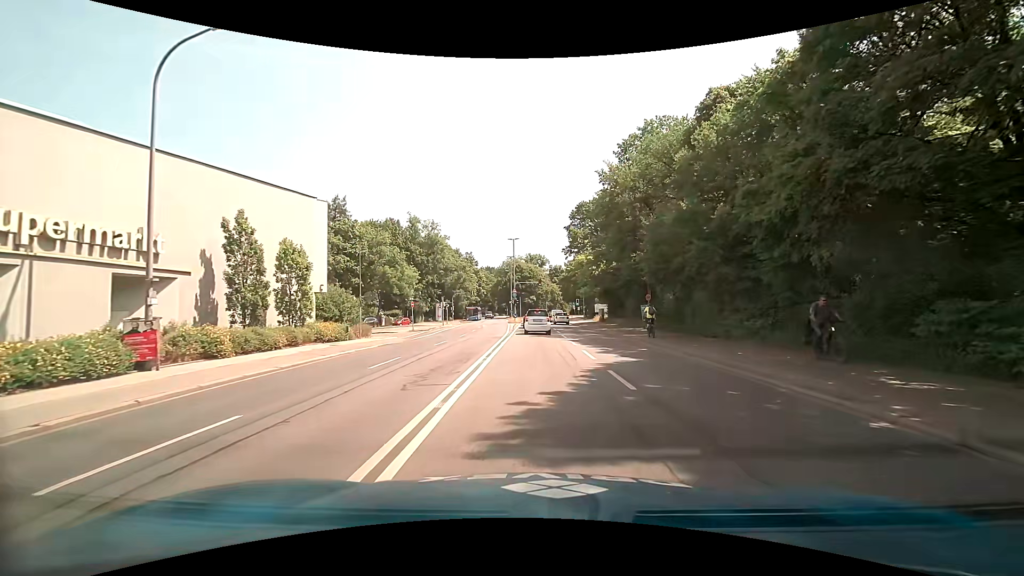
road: primary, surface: asphalt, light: Day
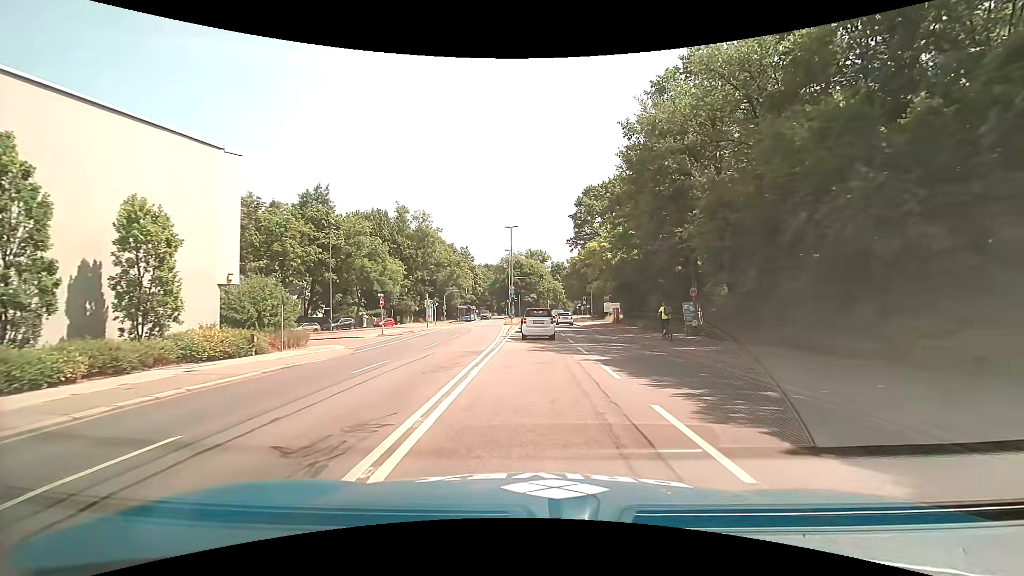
(+0.1, +10.2) m; 0°
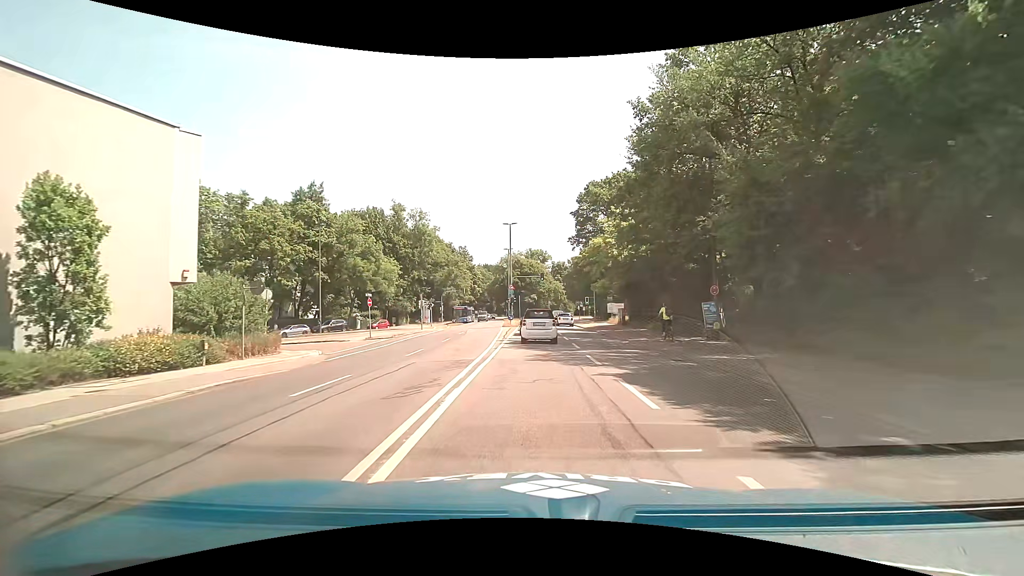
(0.0, +3.0) m; -1°
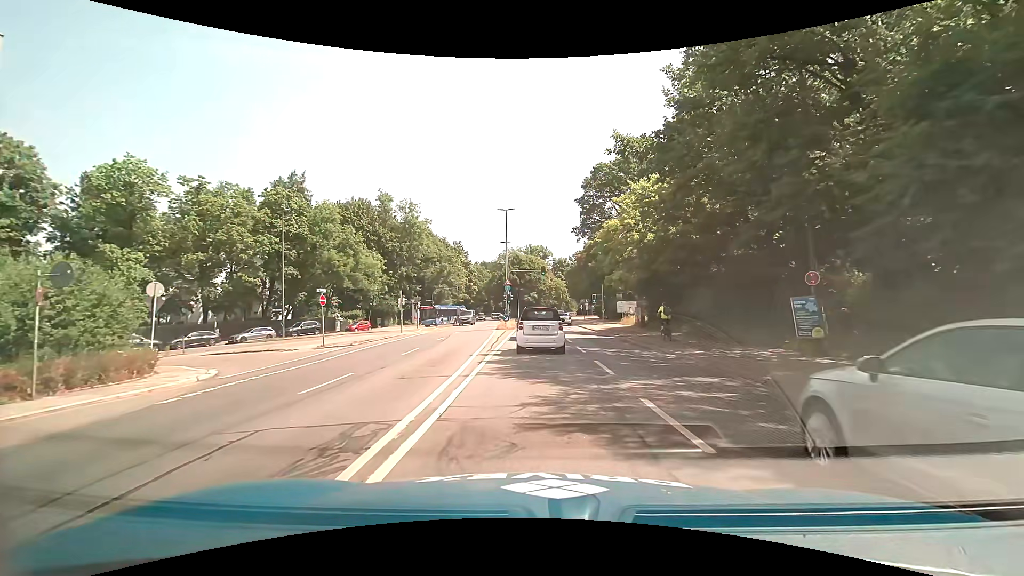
(+0.1, +8.1) m; 0°
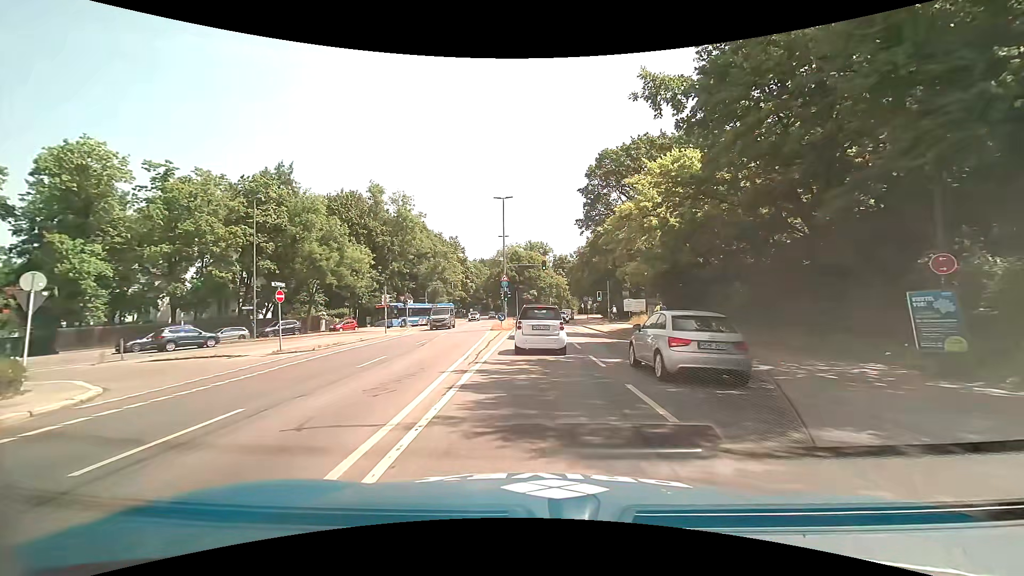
(0.0, +4.8) m; +1°
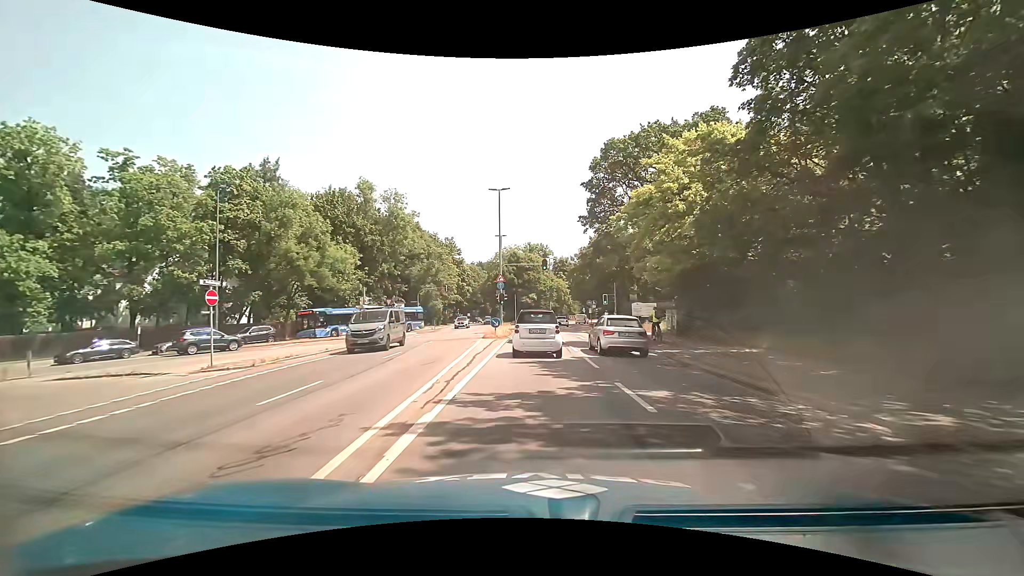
(-0.1, +5.1) m; -1°
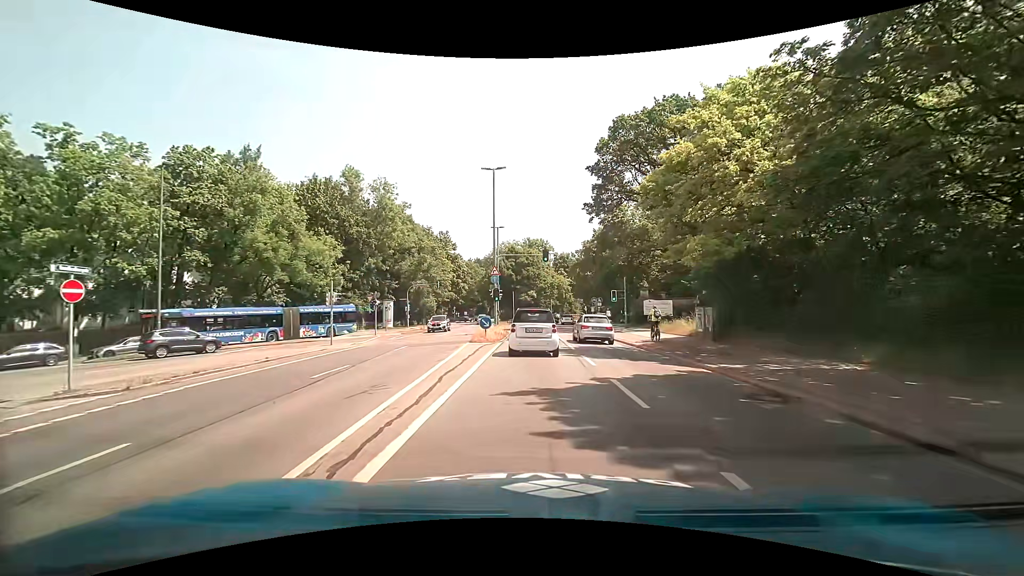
(0.0, +5.9) m; 0°
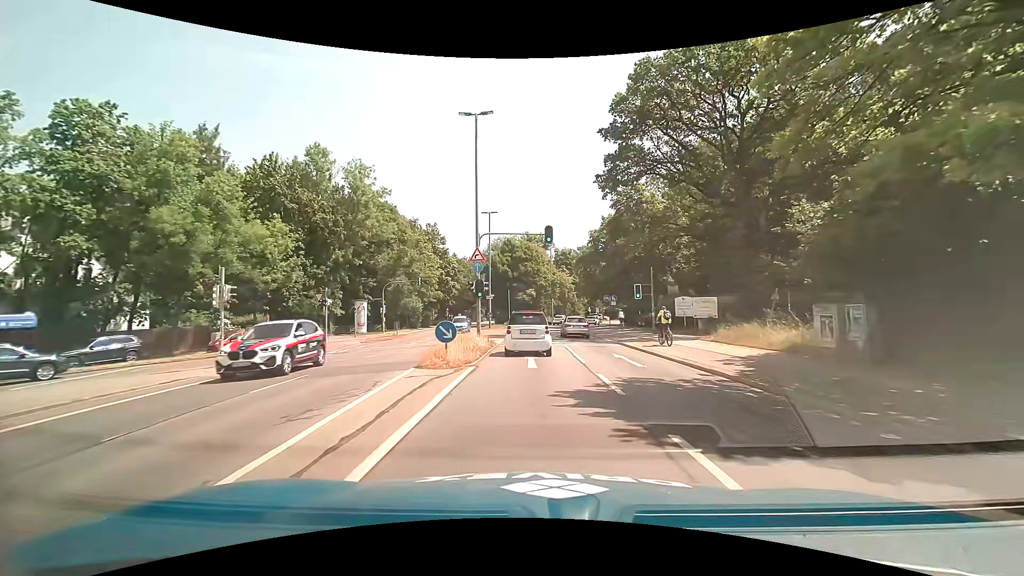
(+0.2, +10.9) m; +1°
(0, +10) (0, +20) (0, +30) (-1, +40) (0, +50) (0, +60) (+2, +70) (+5, +79) (+8, +89) (+12, +98) m
